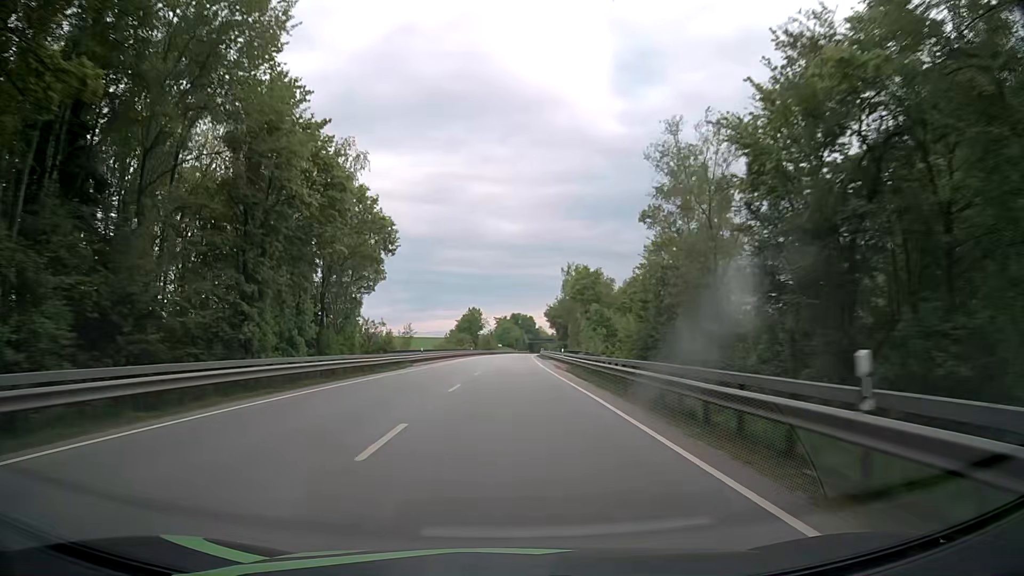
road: primary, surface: asphalt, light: Day
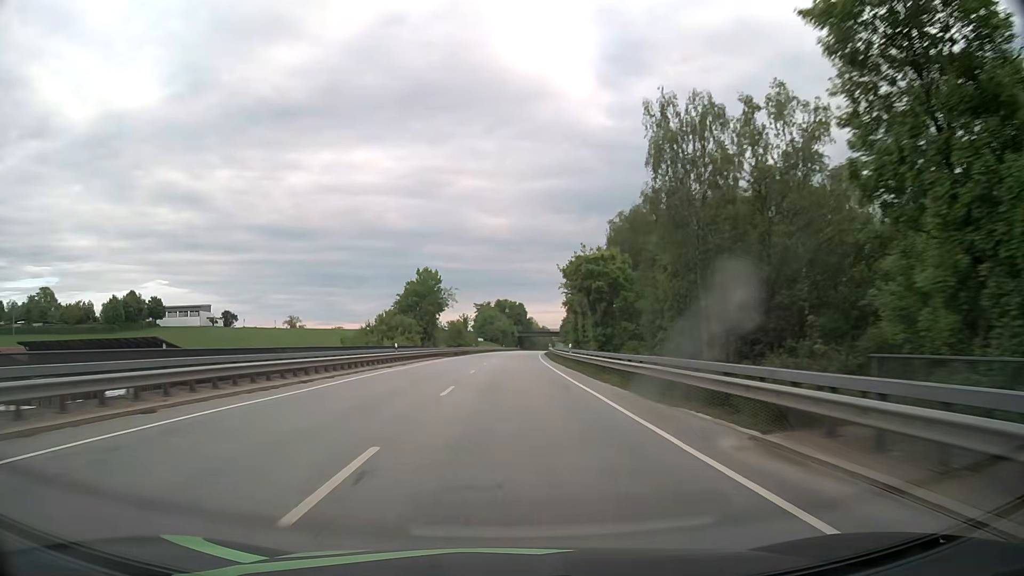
(+0.9, +63.5) m; +1°
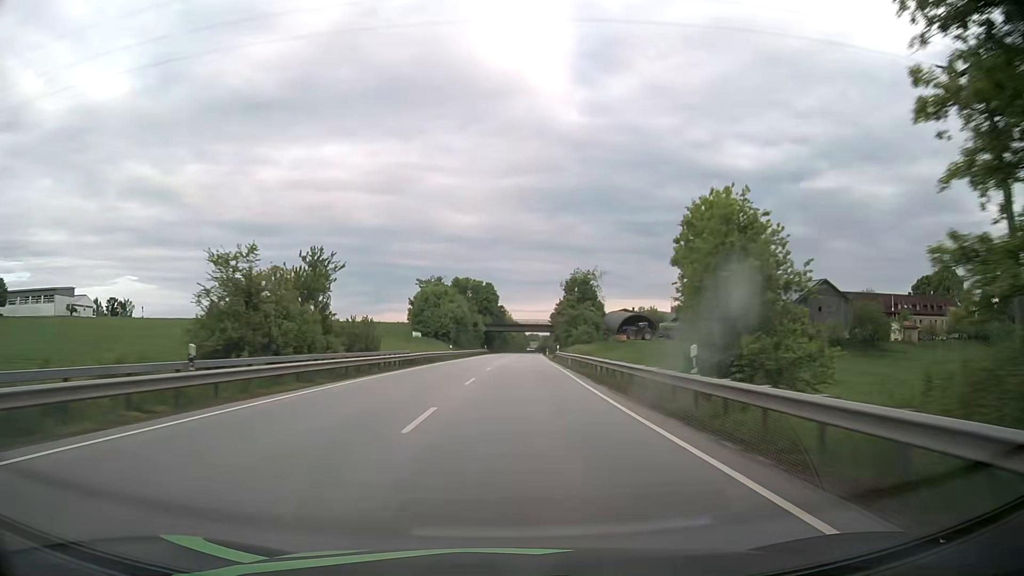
(+1.6, +79.2) m; +3°
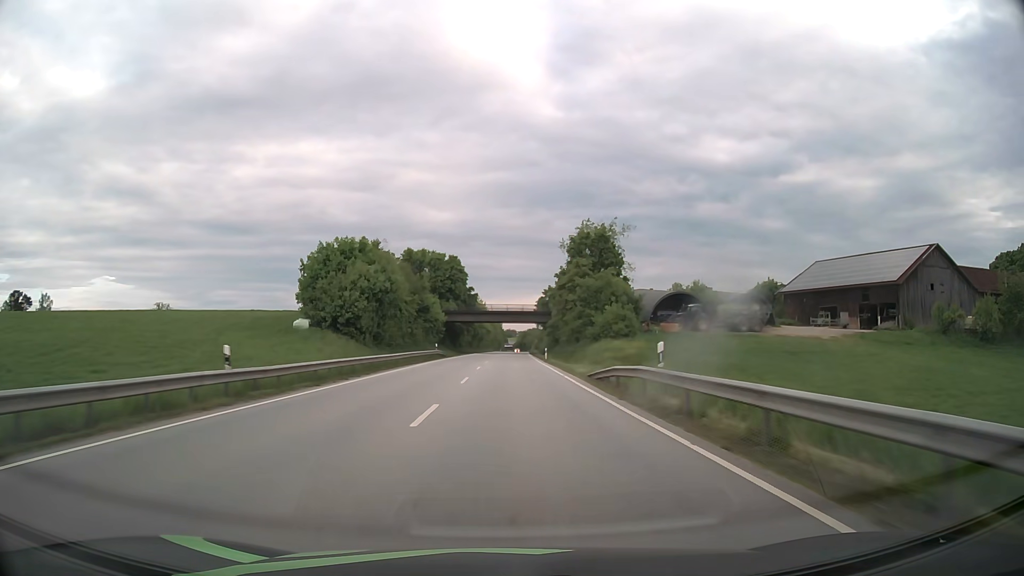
(+0.9, +47.6) m; +2°
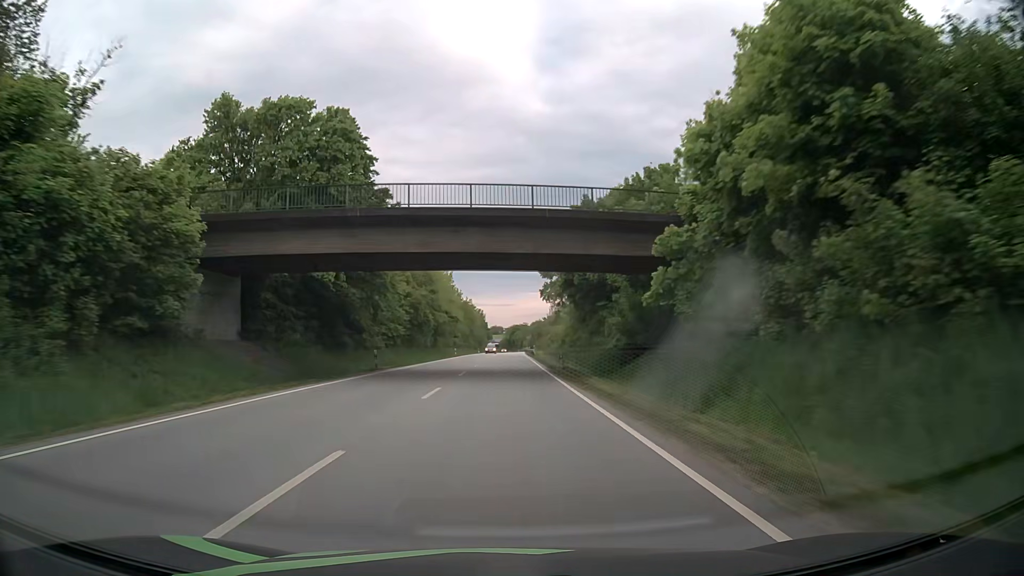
(+1.0, +79.4) m; +1°
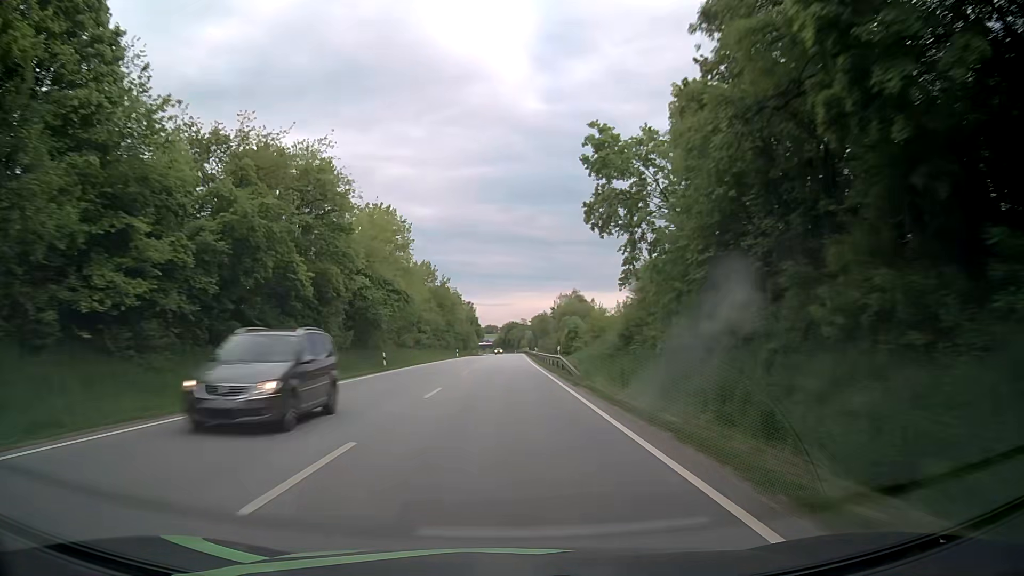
(+0.1, +47.6) m; 0°
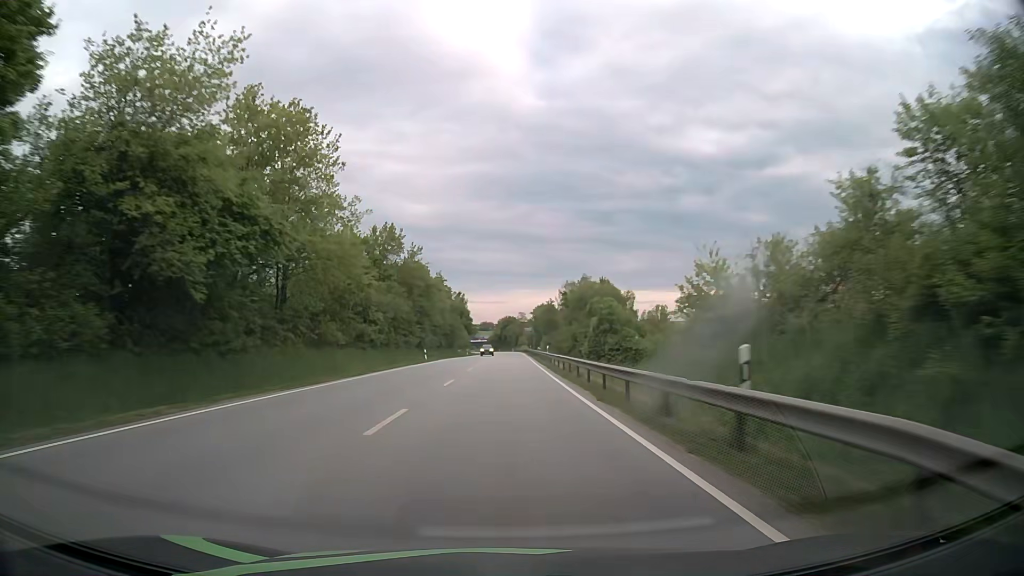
(+0.1, +31.7) m; 0°
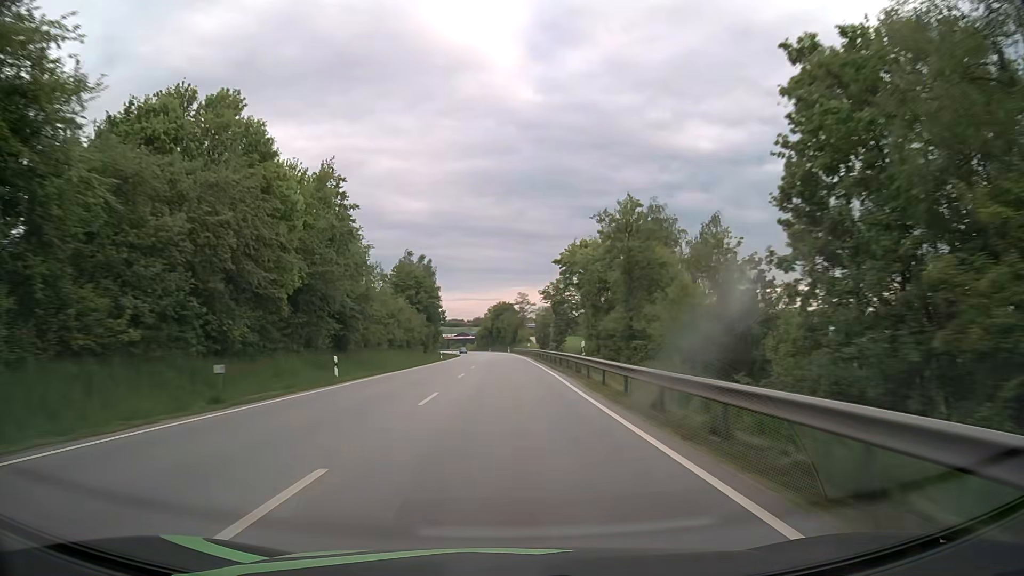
(+0.6, +79.3) m; 0°
(0, +10) (0, +20) (0, +30) (0, +40) (0, +50) (0, +60) (-1, +70) (-1, +80) (-1, +90) (-1, +100) m
